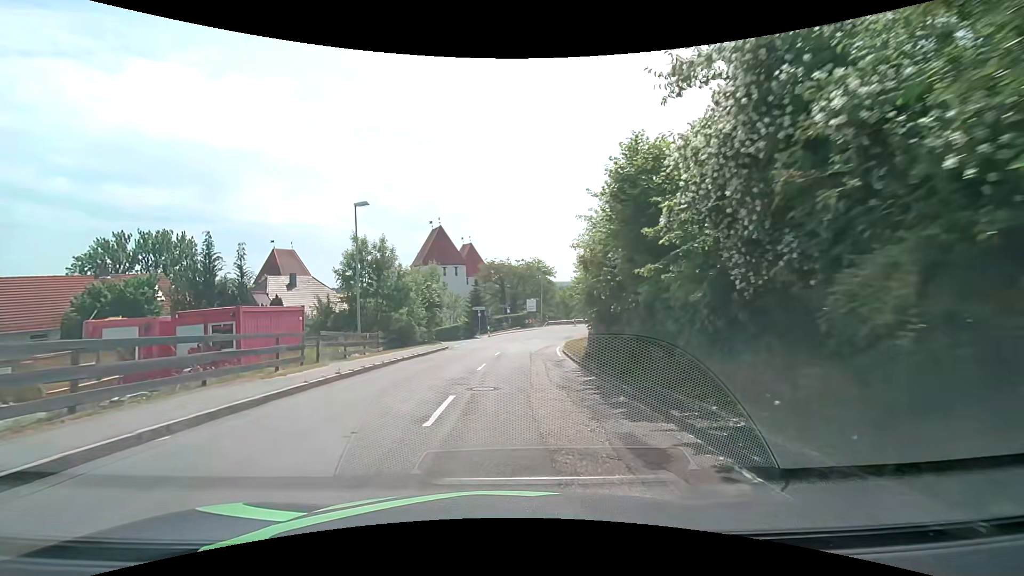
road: secondary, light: Day
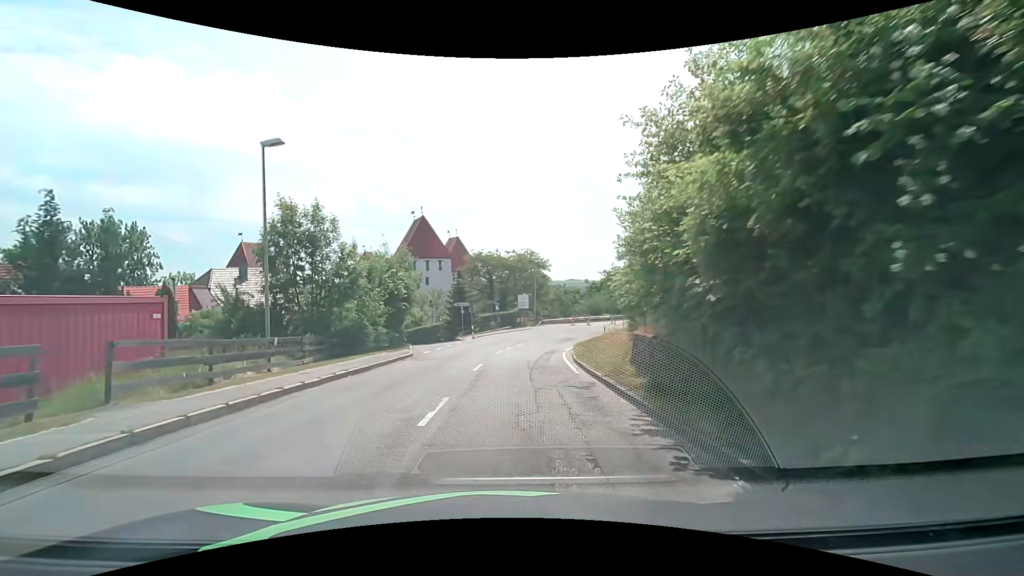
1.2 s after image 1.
(+0.1, +8.9) m; +1°
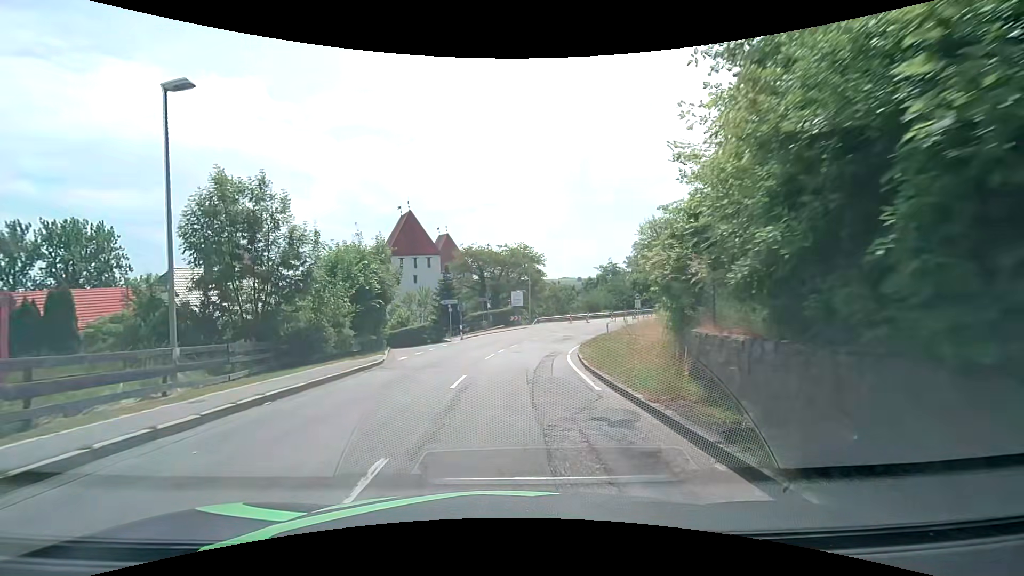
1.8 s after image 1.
(+0.1, +4.5) m; +2°
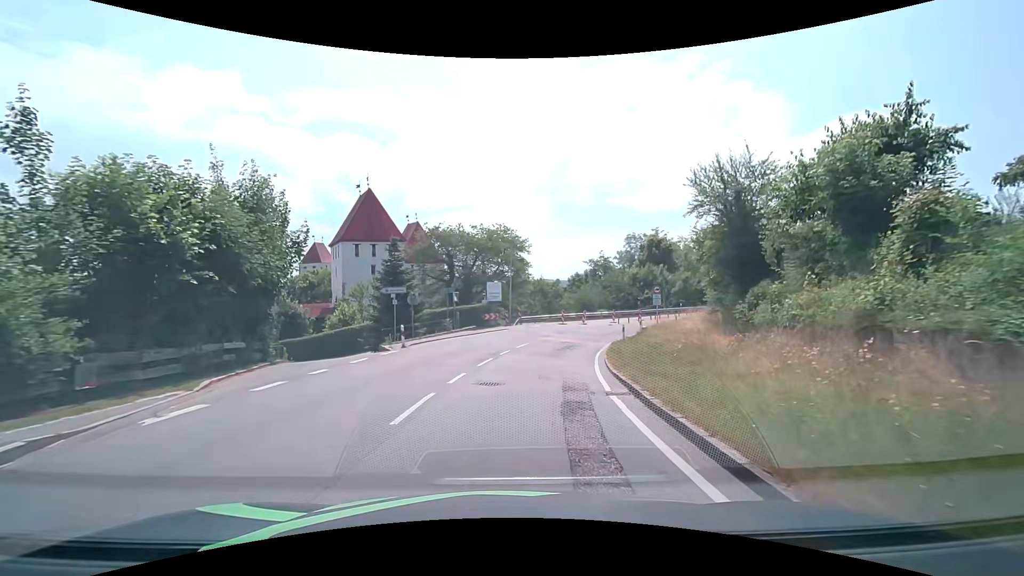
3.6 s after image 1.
(0.0, +13.4) m; +2°
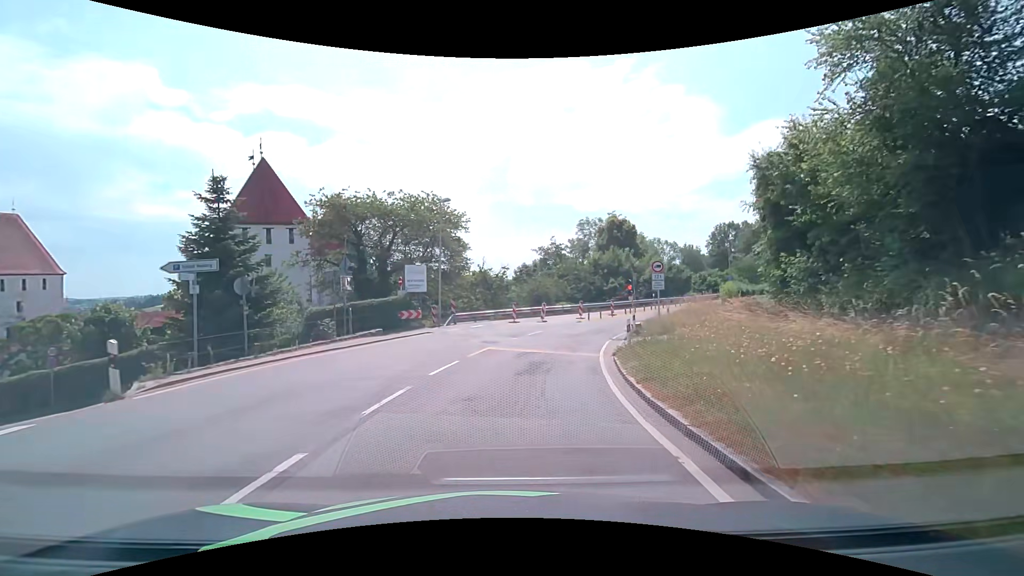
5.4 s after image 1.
(+0.6, +13.3) m; +5°
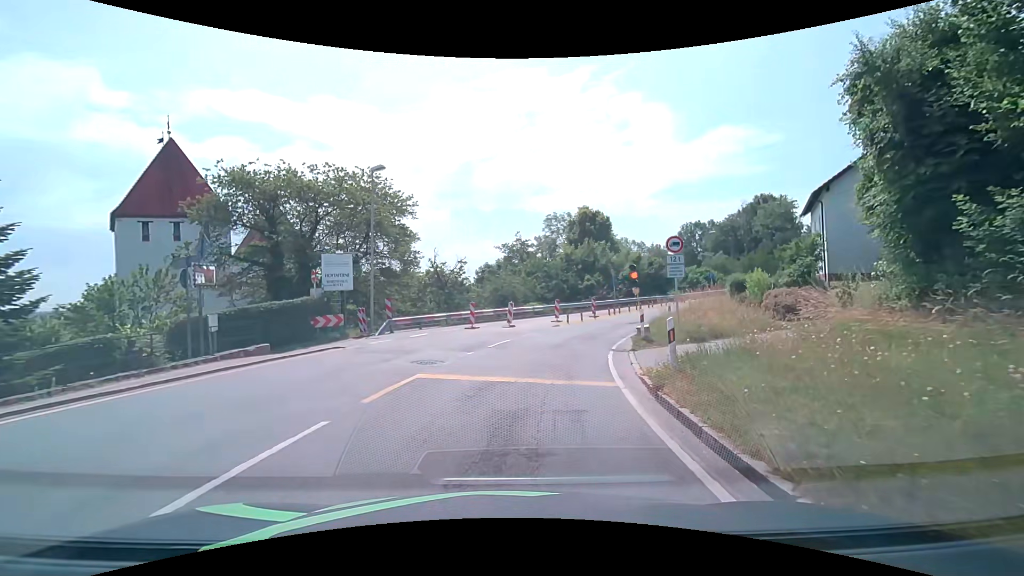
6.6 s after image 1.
(+0.4, +7.6) m; +5°
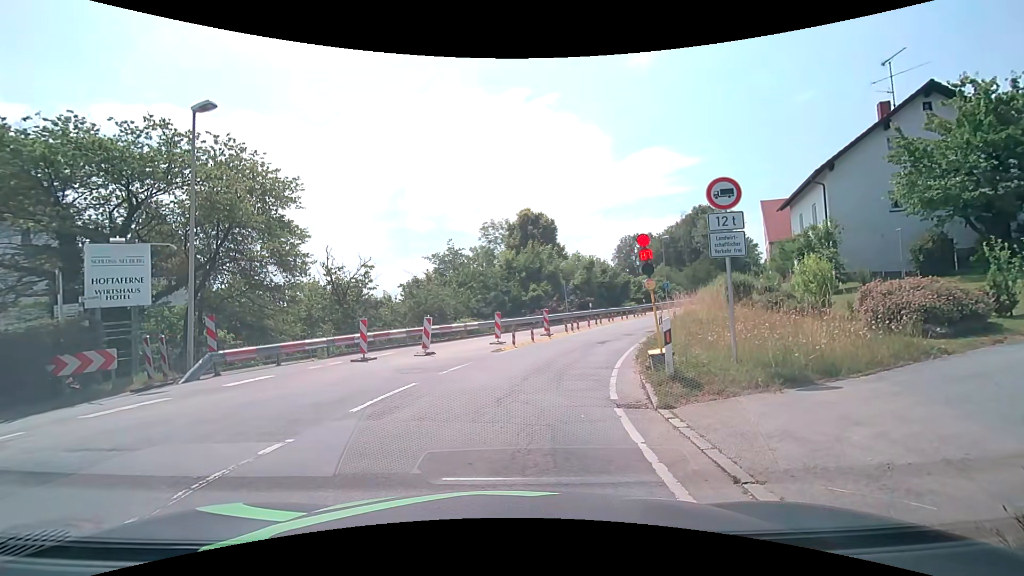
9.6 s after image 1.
(+0.6, +8.1) m; +7°
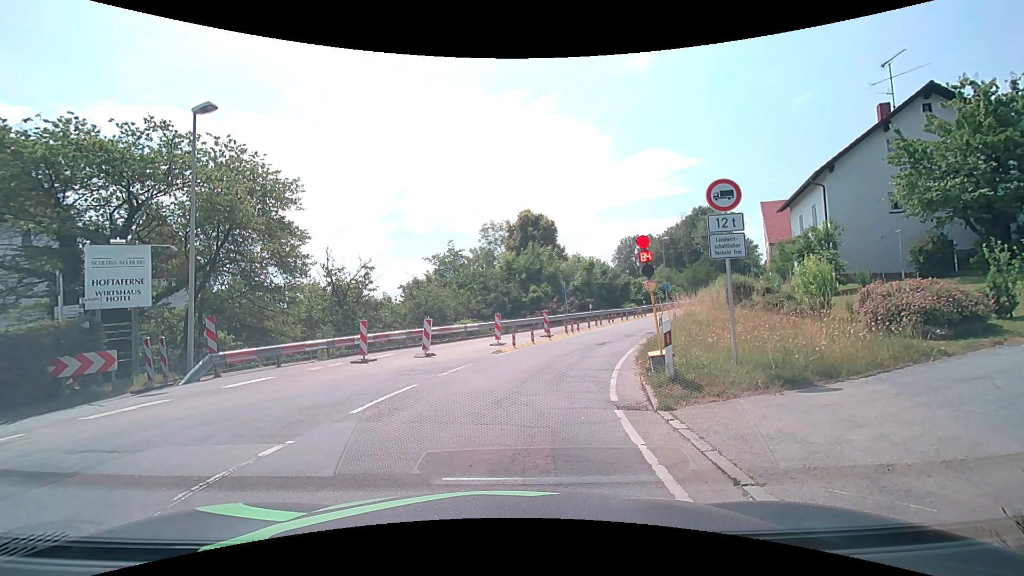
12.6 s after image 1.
(0.0, +0.1) m; 0°
(0, +10) (+3, +20) (+6, +29) (+11, +38) (+16, +47) (+21, +55) (+27, +63) (+34, +71) (+40, +78) (+47, +86) m
